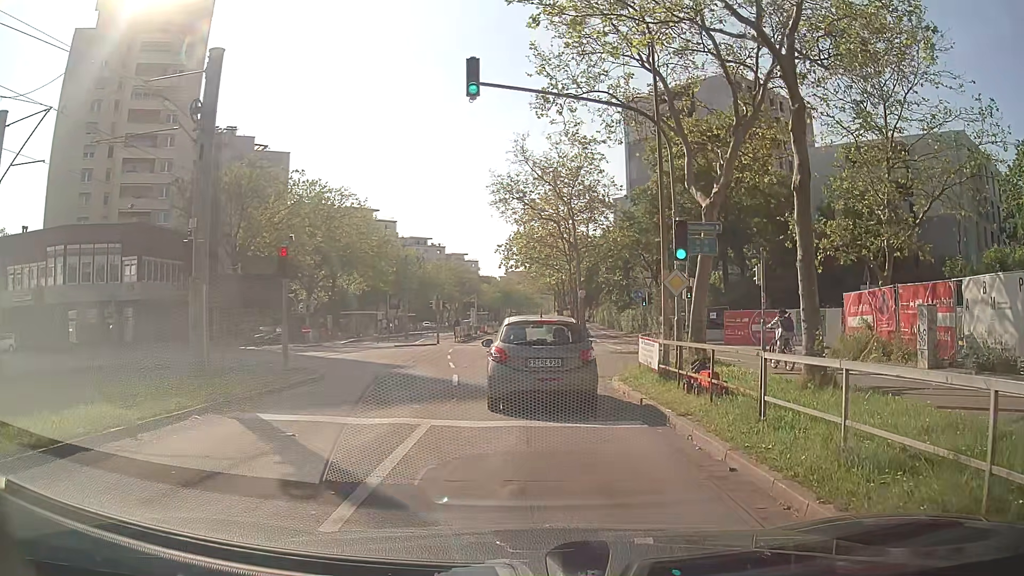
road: tertiary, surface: asphalt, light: Day
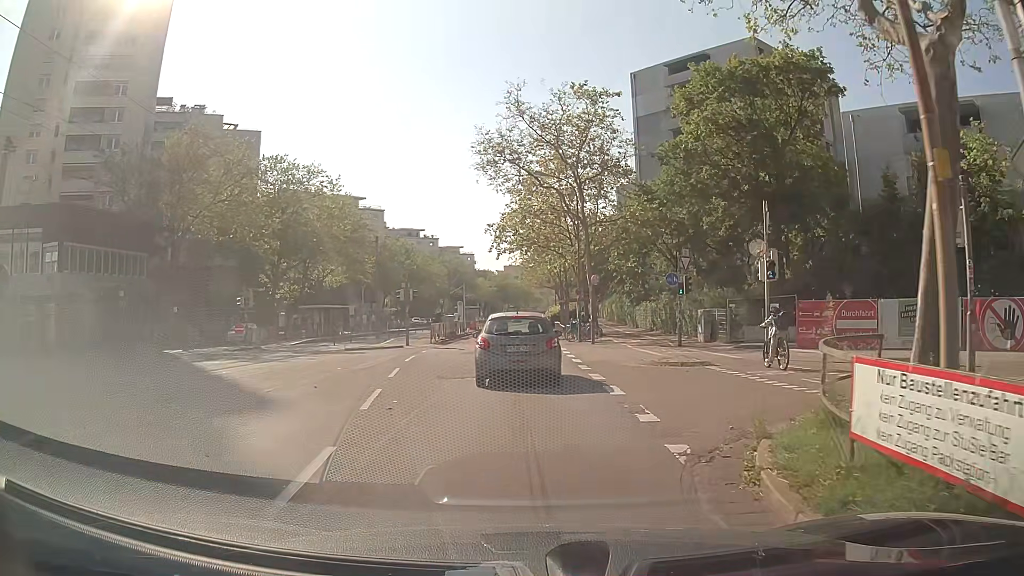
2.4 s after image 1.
(+0.5, +11.0) m; +3°
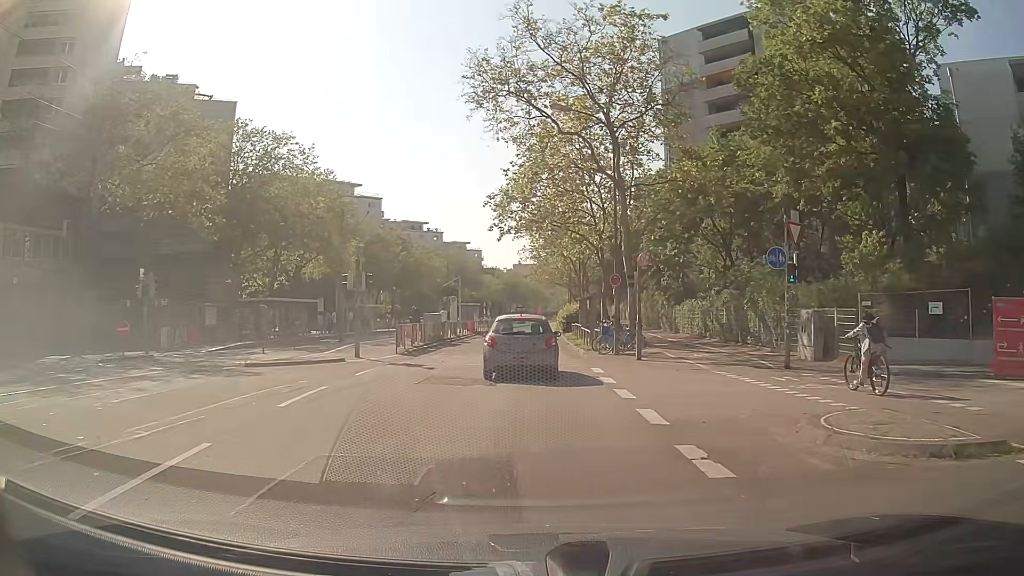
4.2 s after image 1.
(-0.2, +12.2) m; -1°
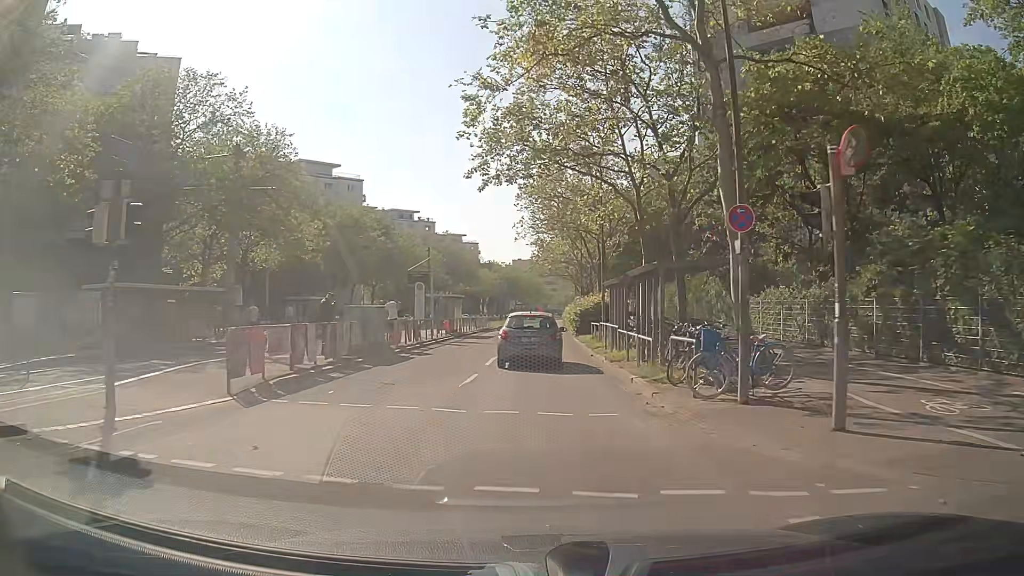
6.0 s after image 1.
(0.0, +15.0) m; 0°
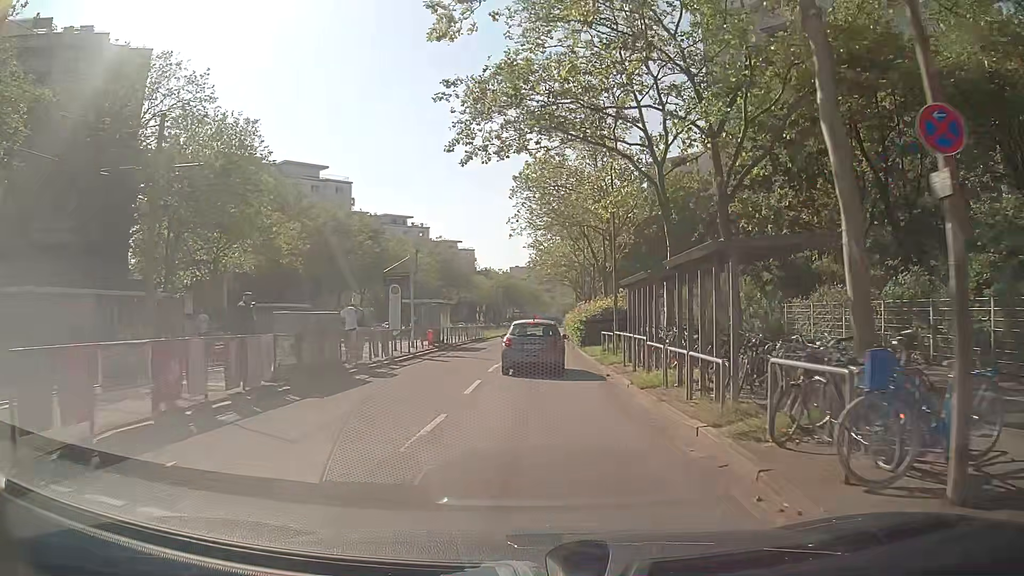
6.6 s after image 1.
(0.0, +5.6) m; 0°
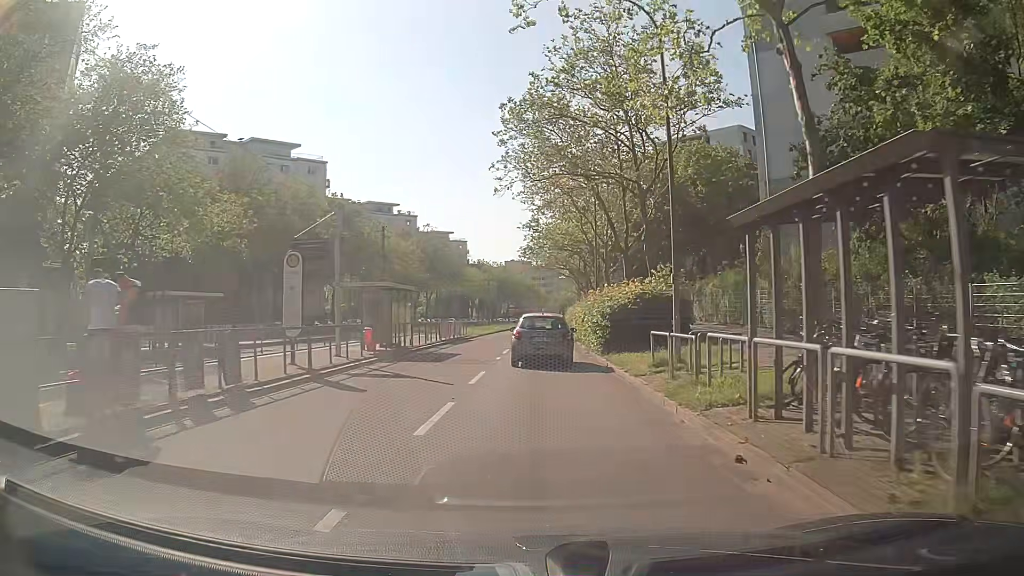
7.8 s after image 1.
(0.0, +11.8) m; 0°
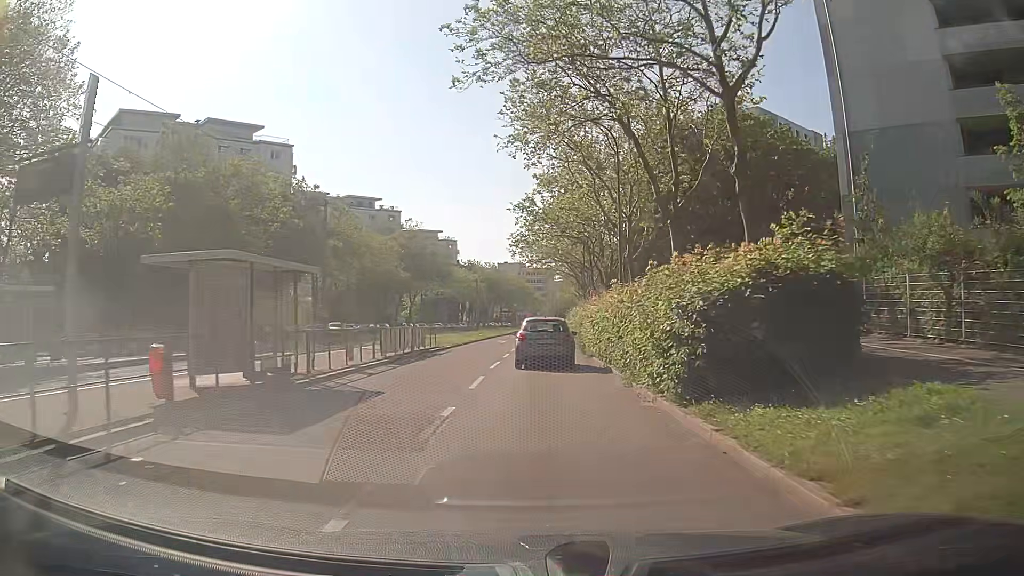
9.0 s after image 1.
(+0.1, +12.3) m; 0°
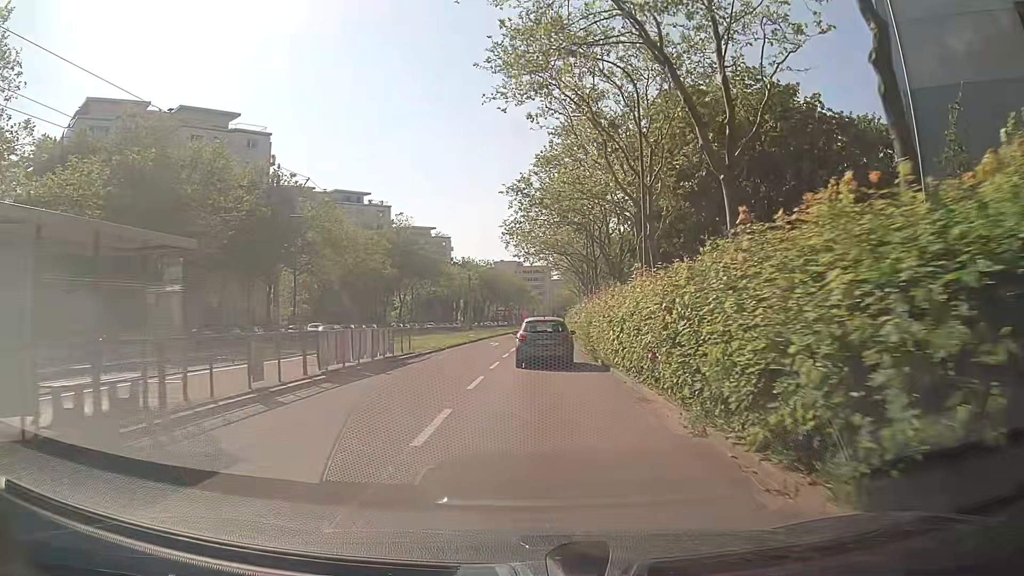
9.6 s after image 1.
(+0.1, +6.3) m; +1°
(0, +10) (0, +20) (0, +30) (0, +40) (+1, +50) (+1, +60) (+2, +70) (+2, +80) (+3, +90) (+3, +100) m
